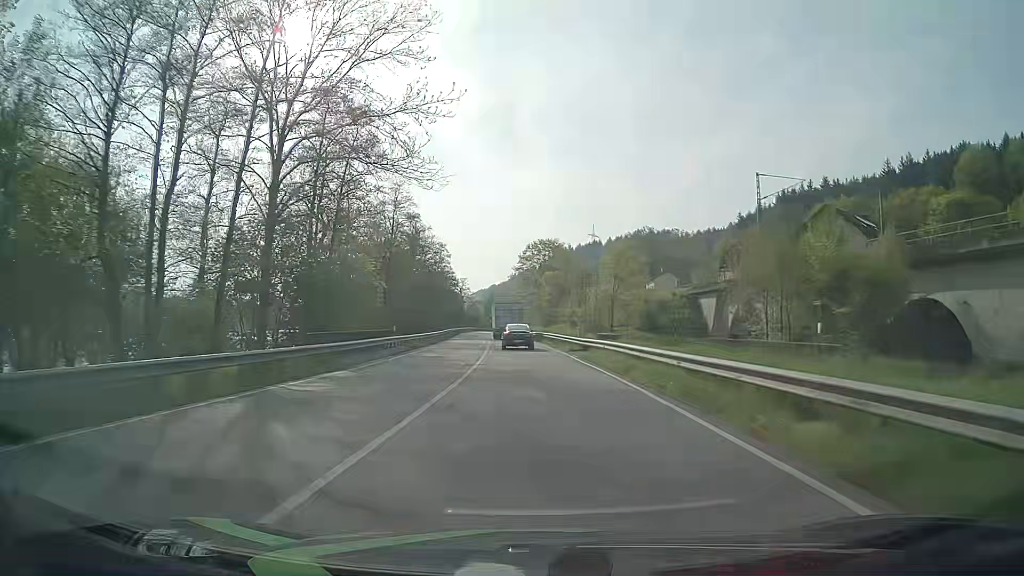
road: primary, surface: asphalt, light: Day
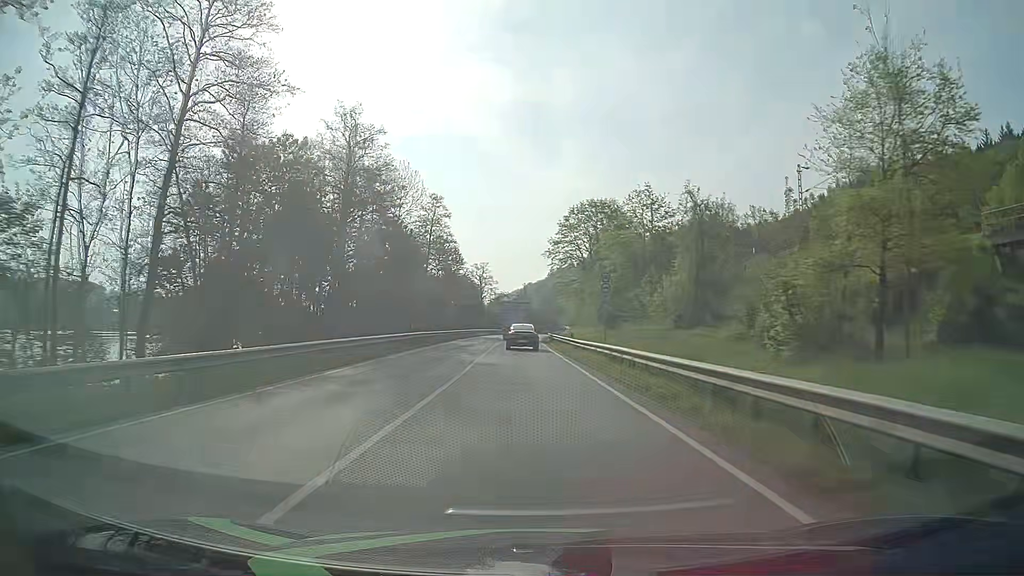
(-1.5, +49.6) m; -3°
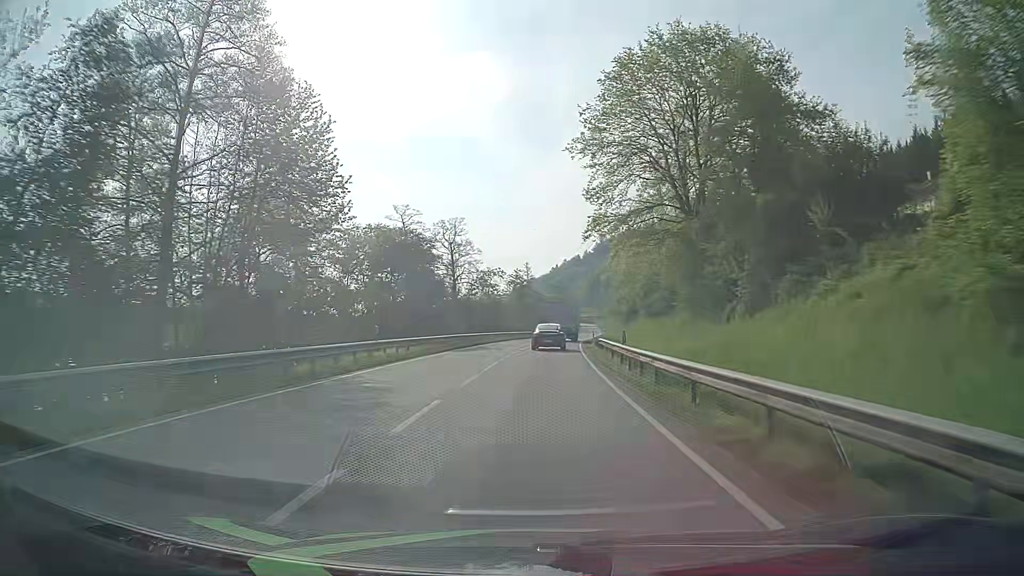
(-0.9, +61.9) m; 0°
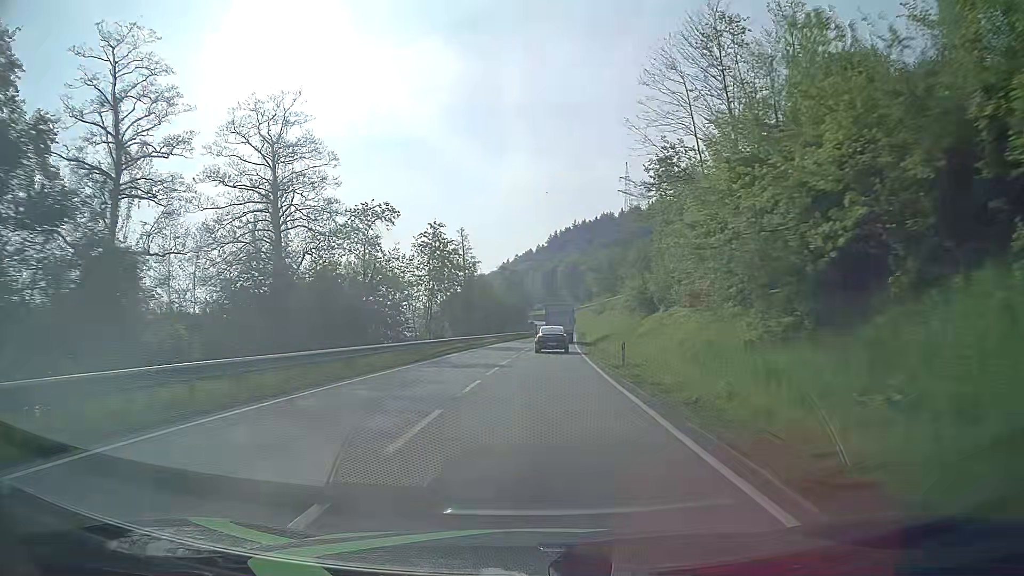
(+1.5, +49.3) m; +4°
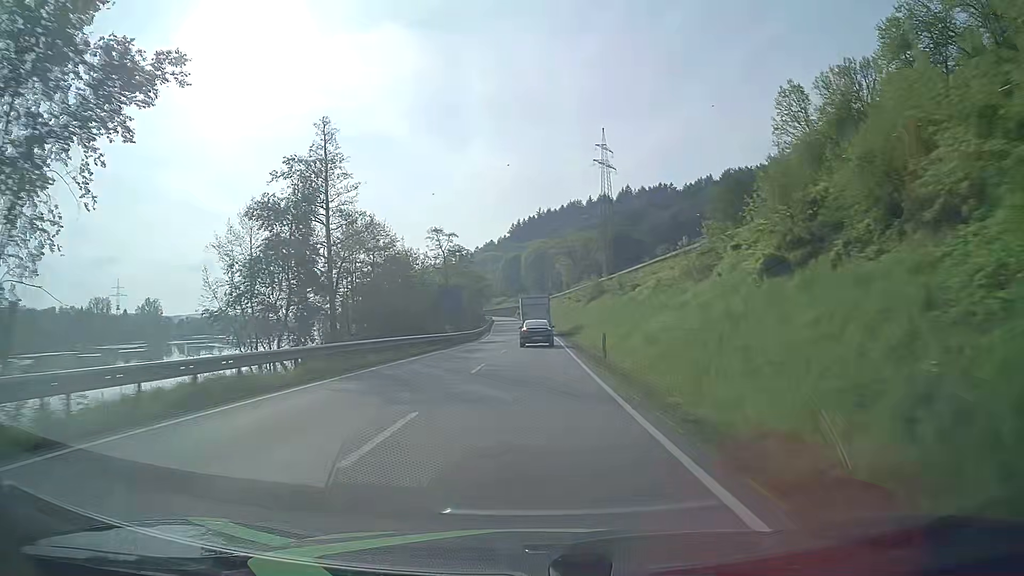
(+1.8, +49.3) m; +3°
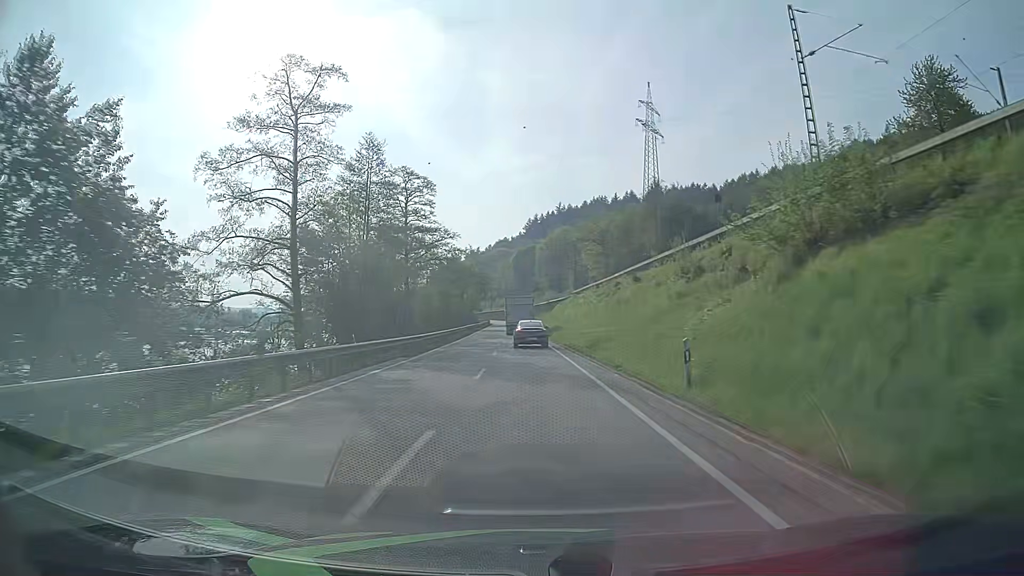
(-0.1, +61.5) m; -1°
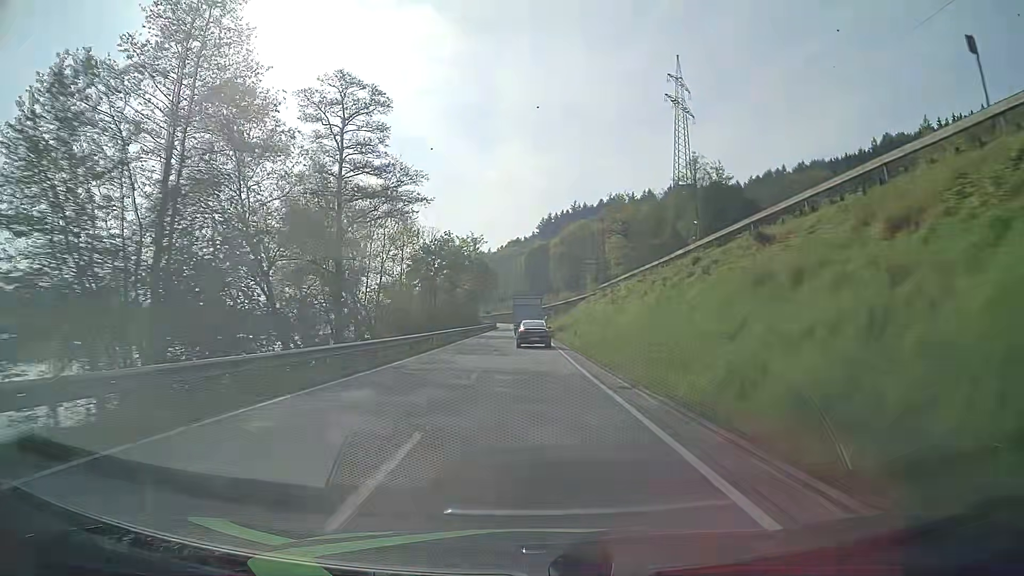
(-0.3, +24.3) m; -1°
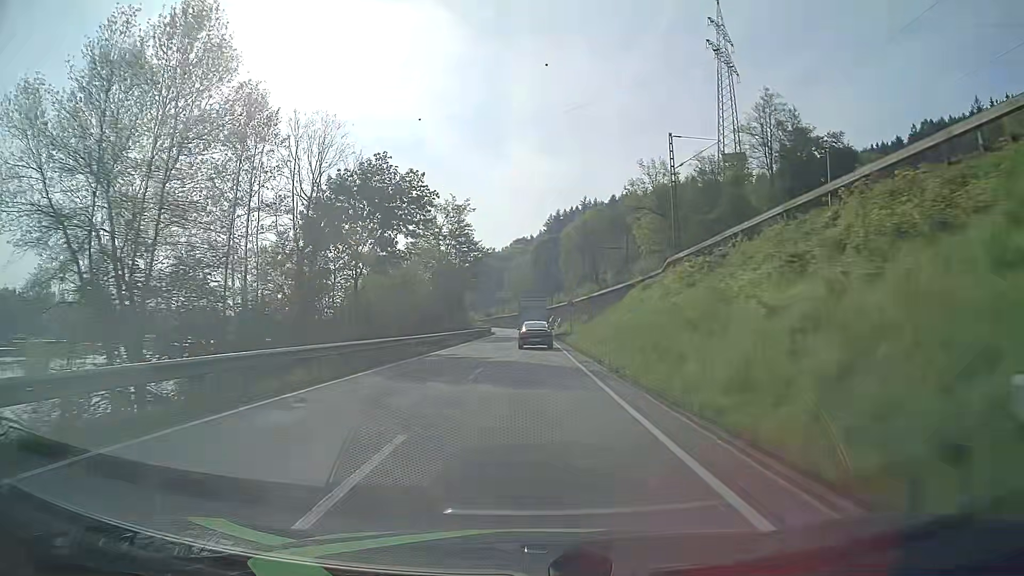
(-0.2, +36.0) m; 0°
(0, +10) (0, +20) (0, +30) (0, +40) (0, +50) (0, +60) (0, +70) (0, +80) (0, +90) (-1, +100) m
